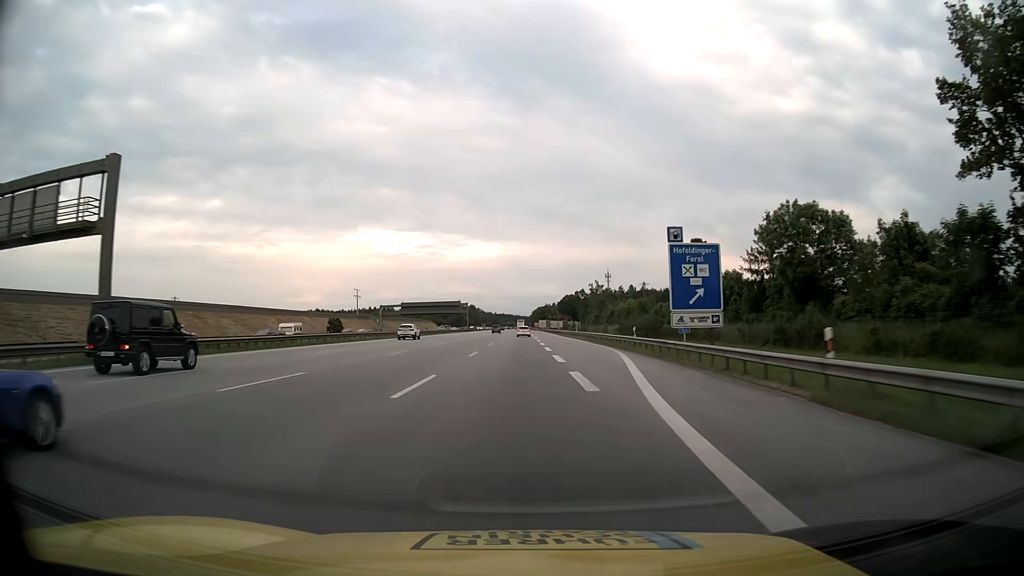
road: motorway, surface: asphalt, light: Day
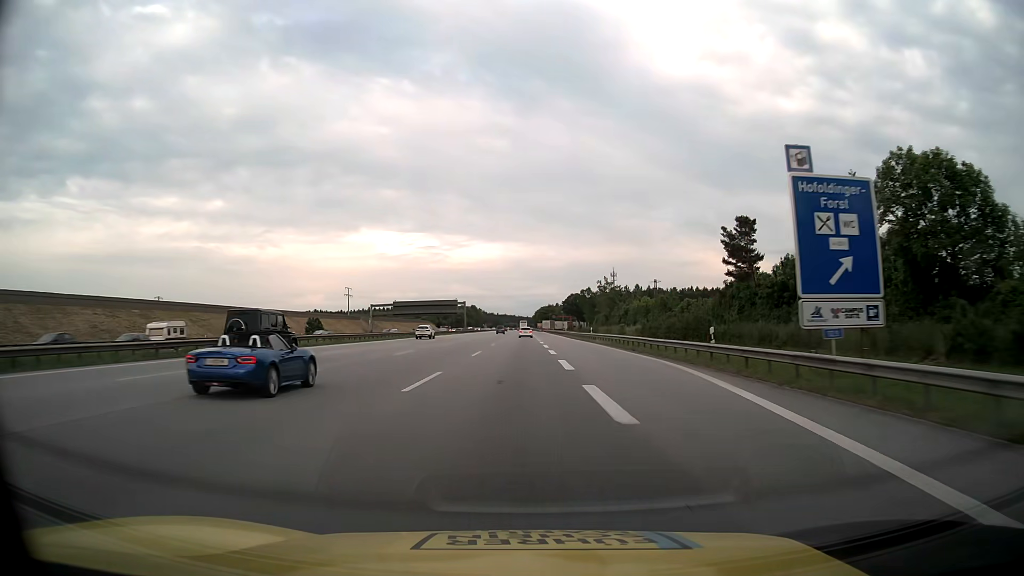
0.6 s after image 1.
(-0.1, +16.8) m; 0°
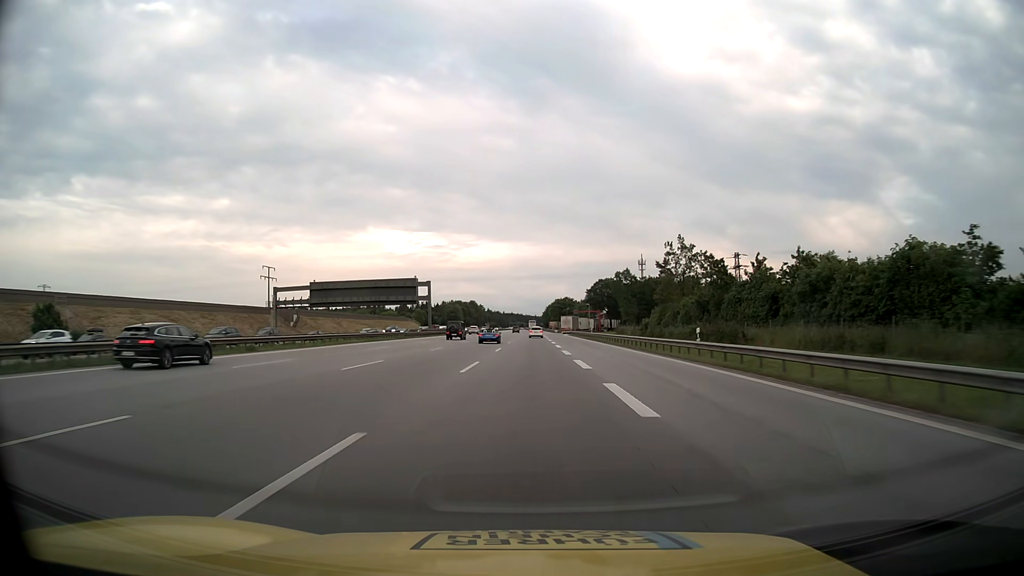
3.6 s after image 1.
(-0.4, +83.8) m; -1°
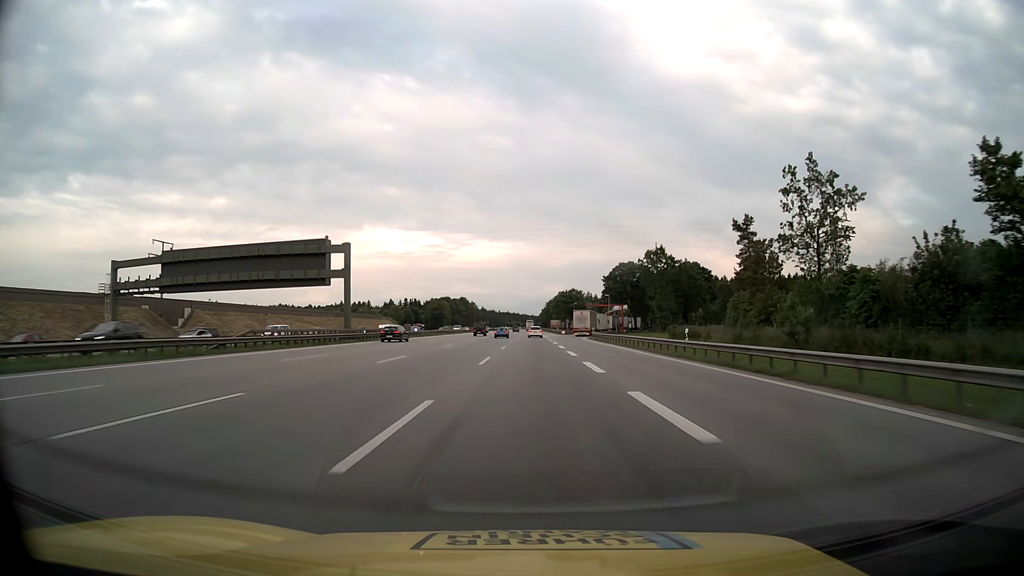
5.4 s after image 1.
(+0.1, +50.3) m; 0°
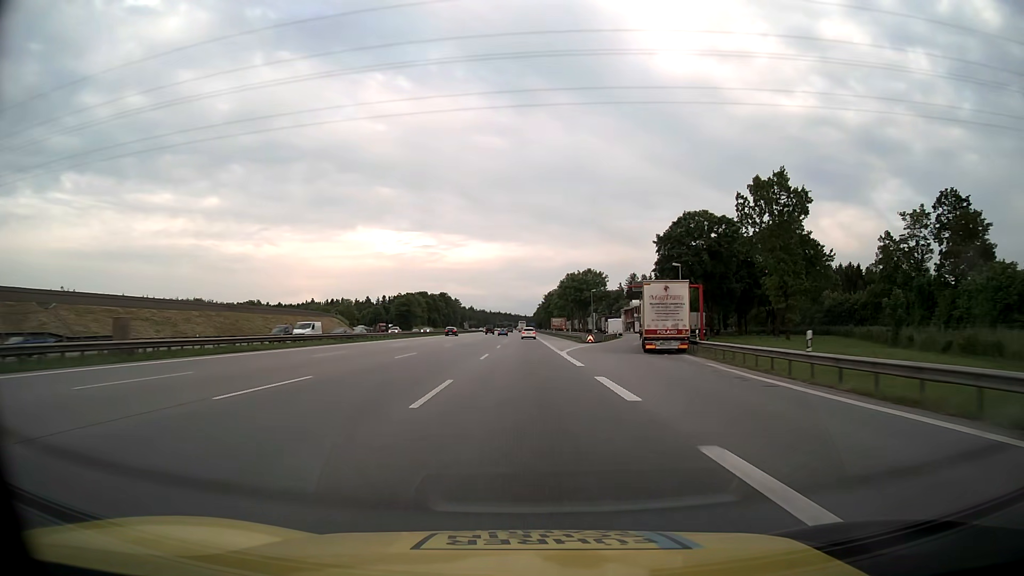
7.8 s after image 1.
(+0.3, +67.1) m; +1°
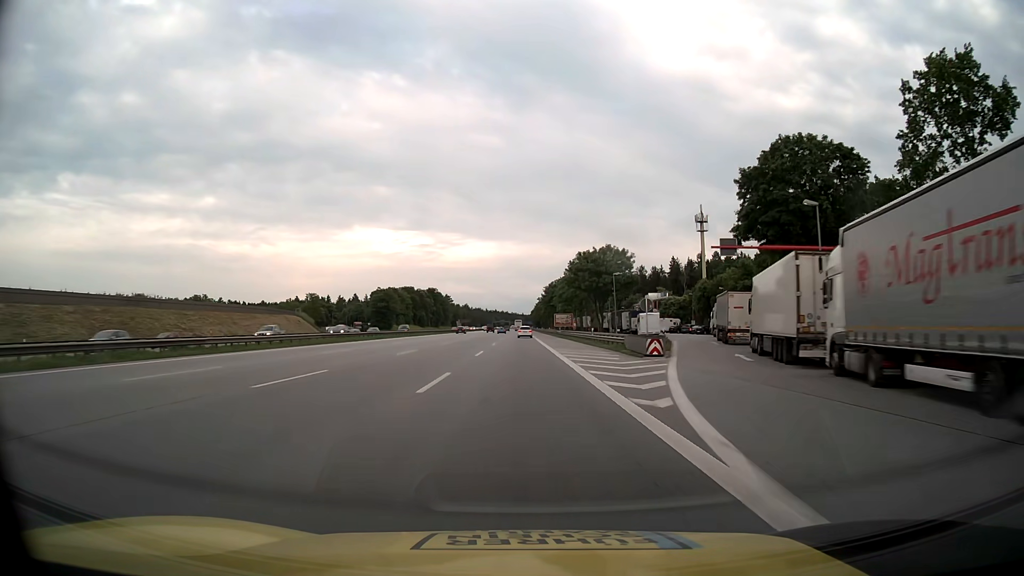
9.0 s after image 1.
(+0.1, +33.6) m; 0°
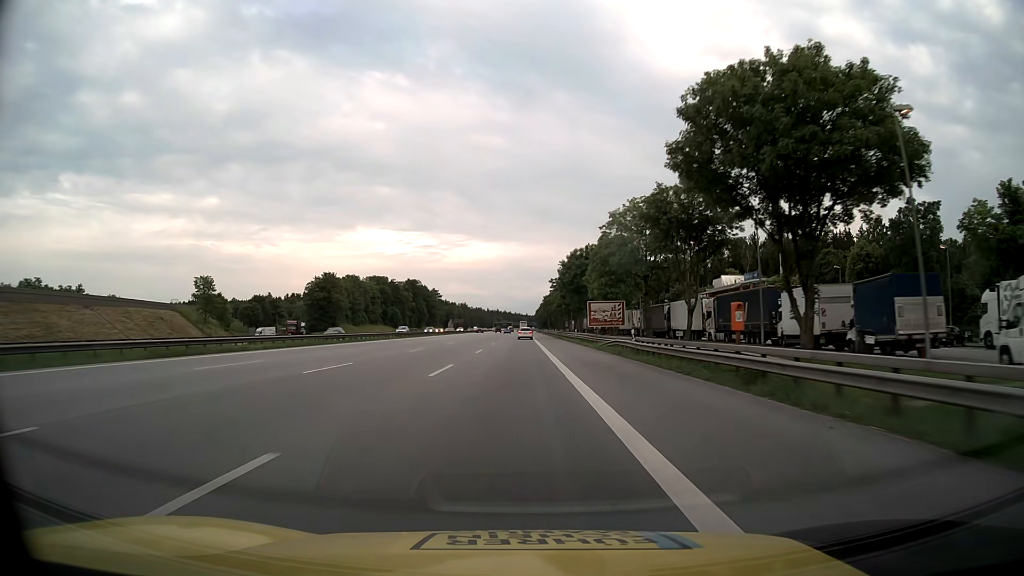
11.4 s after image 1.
(-0.1, +67.2) m; 0°
